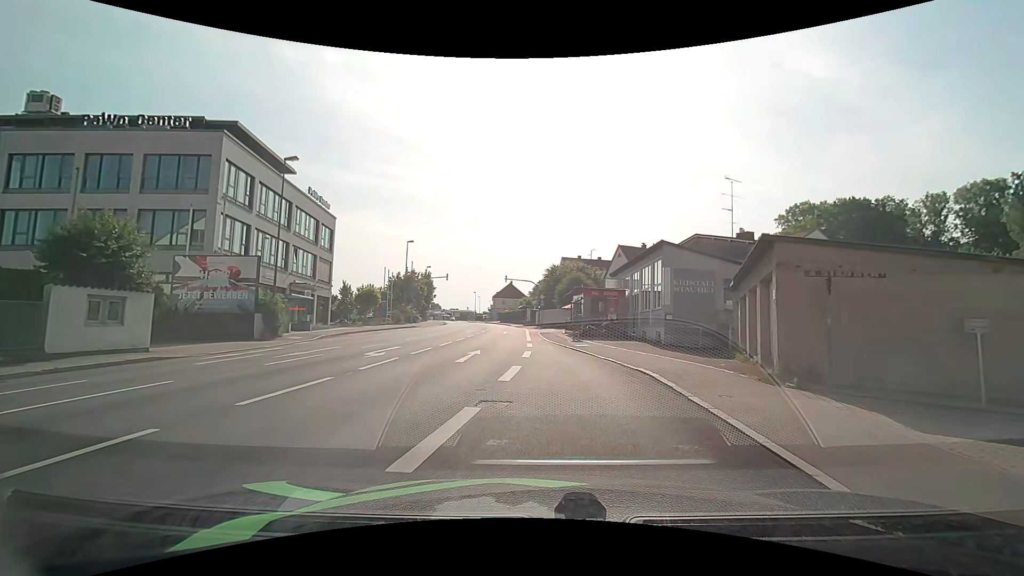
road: tertiary_link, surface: asphalt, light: Day
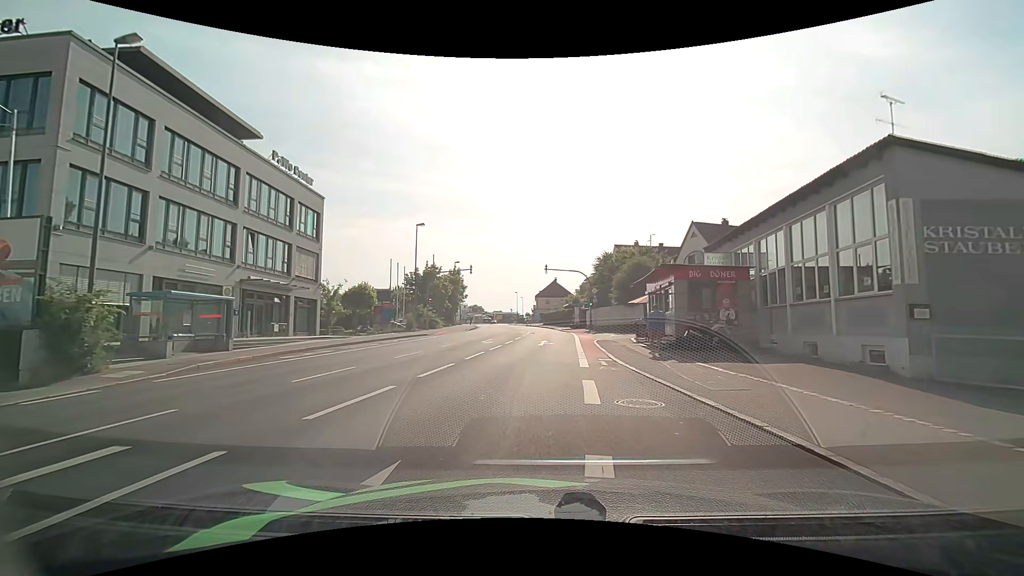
(-0.3, +14.7) m; -5°
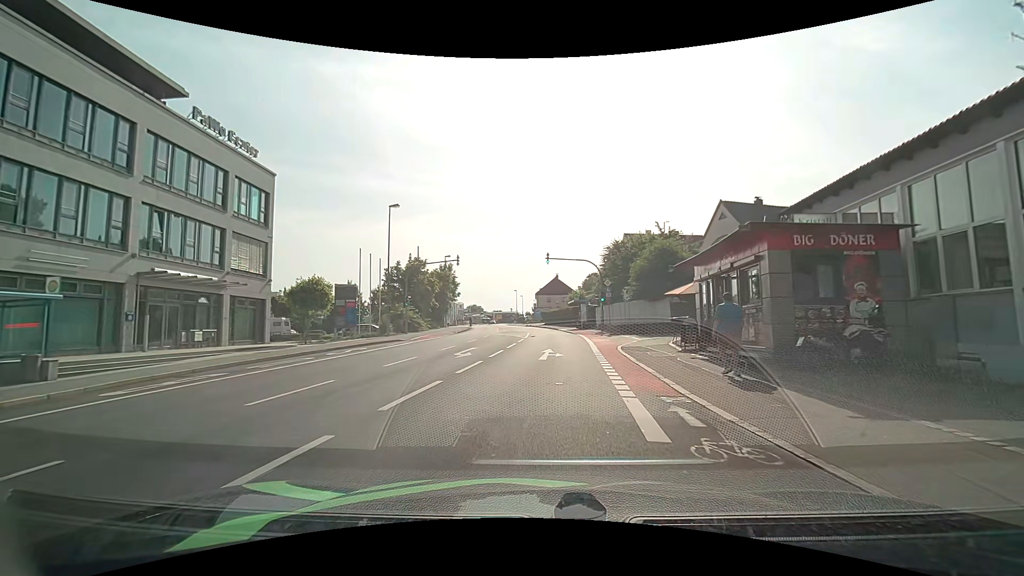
(-0.1, +8.5) m; 0°
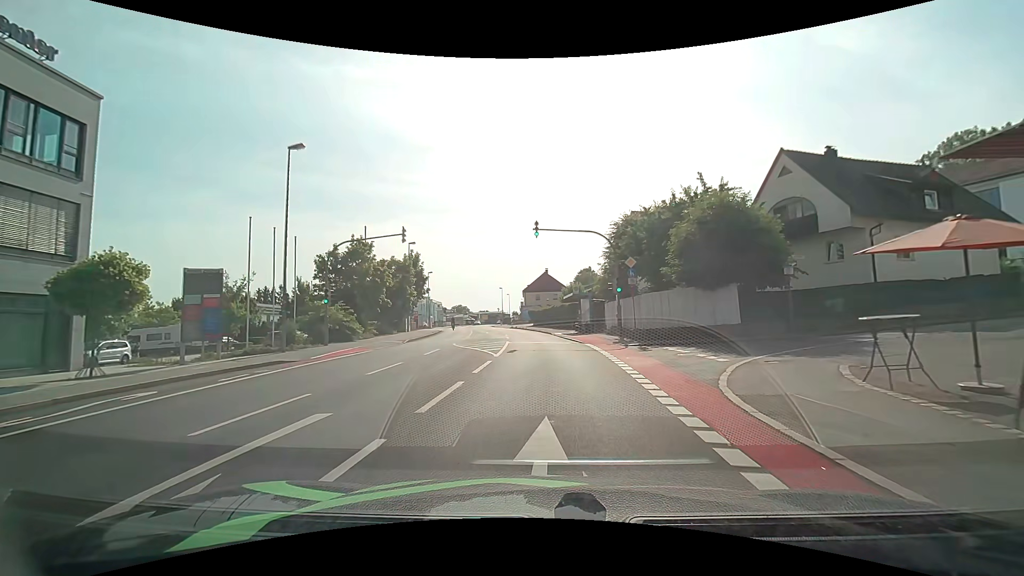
(+0.1, +13.9) m; +1°
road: tertiary
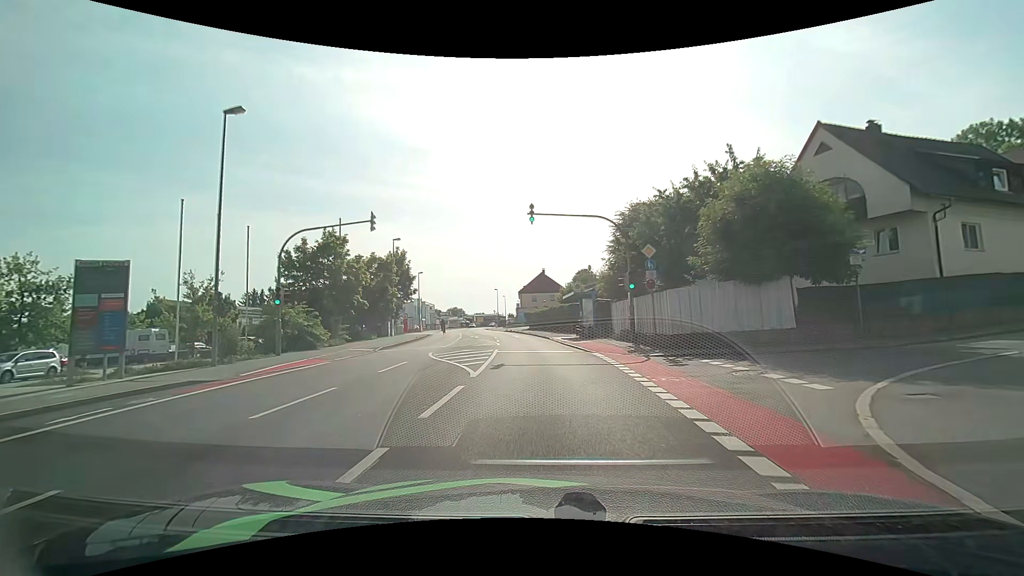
(0.0, +4.8) m; 0°
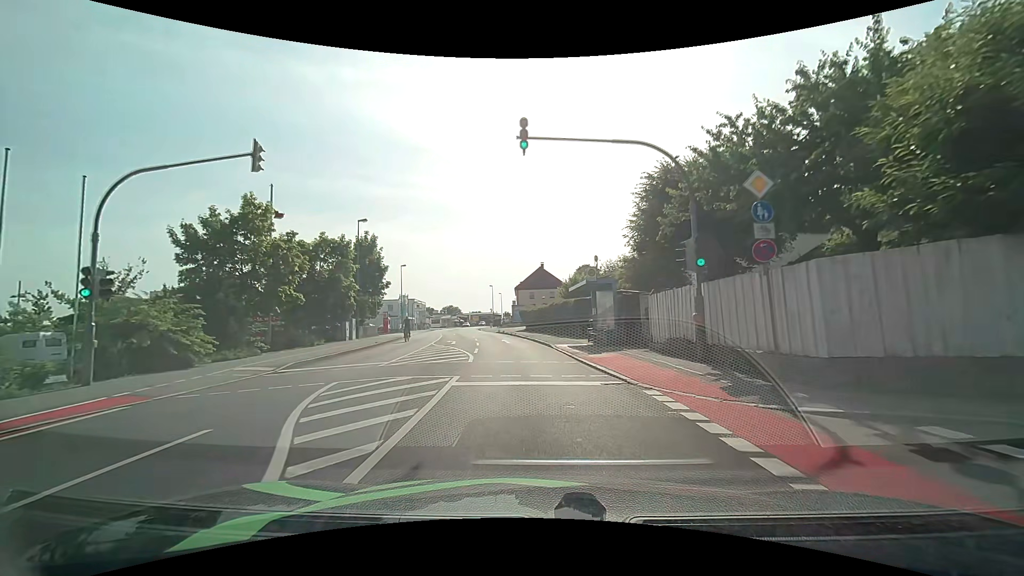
(0.0, +9.9) m; 0°
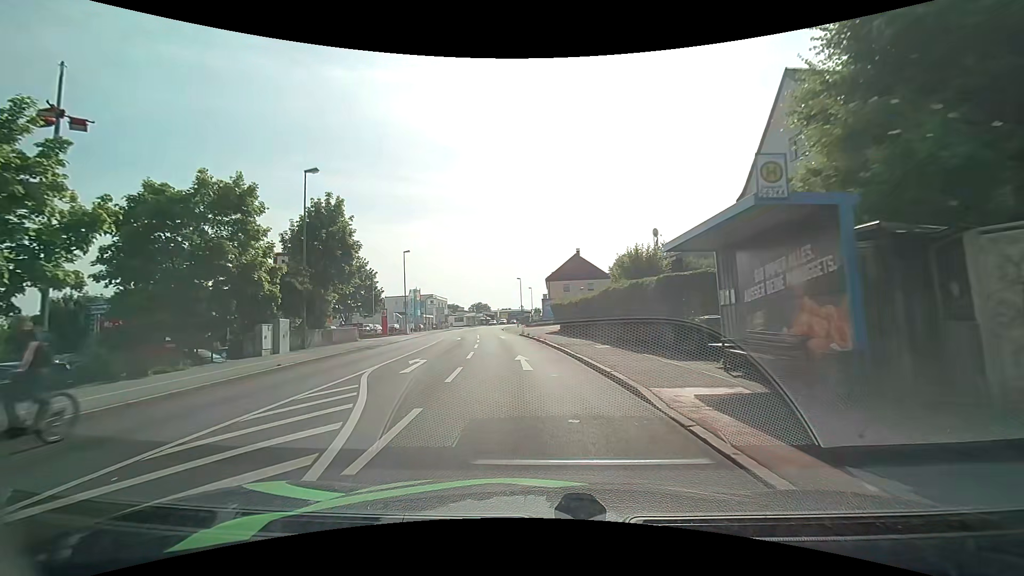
(-0.4, +15.4) m; -4°
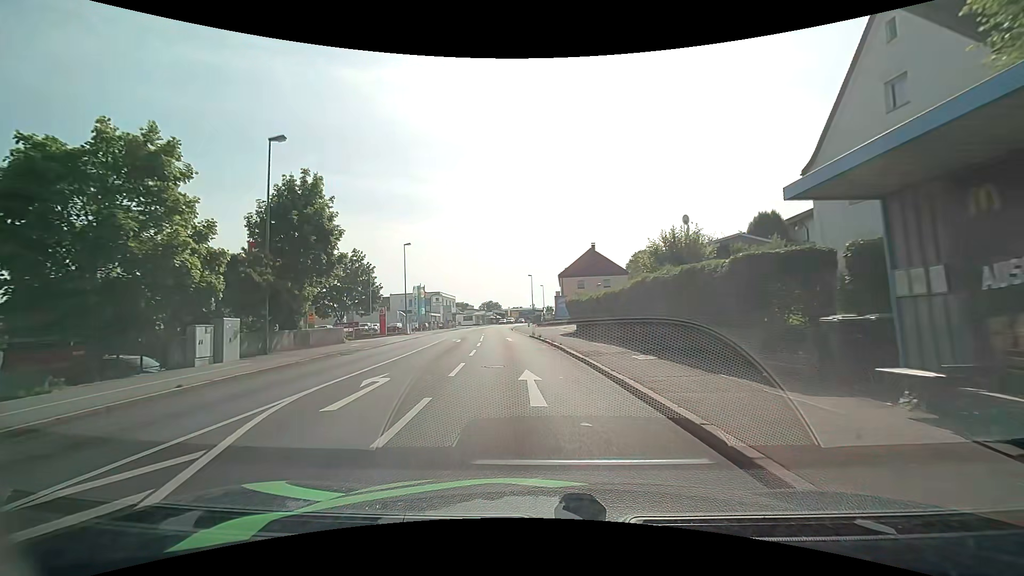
(0.0, +5.3) m; -1°
(0, +10) (-1, +20) (-2, +30) (-3, +40) (-4, +50) (-5, +60) (-6, +70) (-7, +80) (-7, +90) (-7, +100) m
